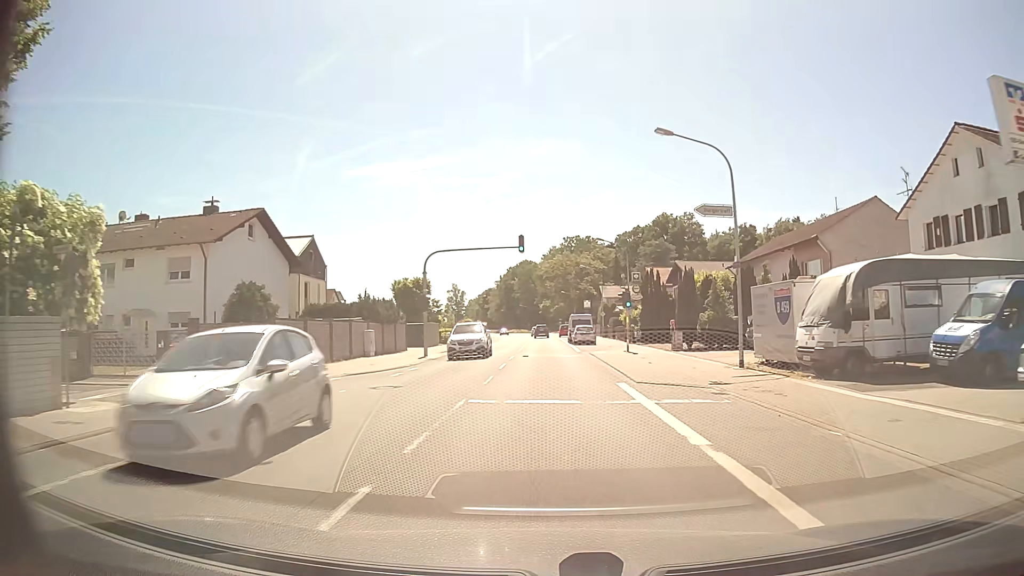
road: primary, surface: asphalt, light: Day
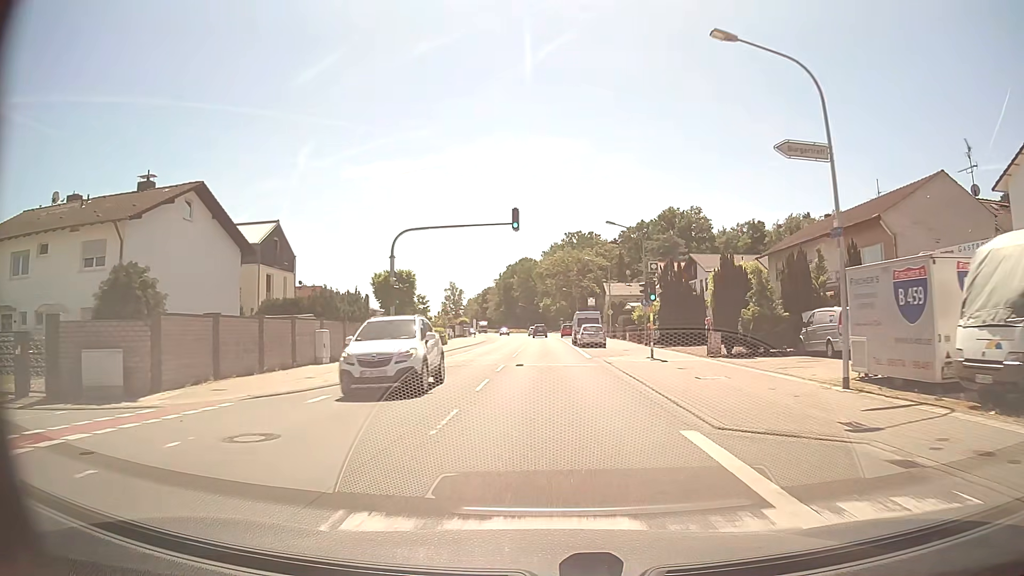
(0.0, +7.8) m; 0°
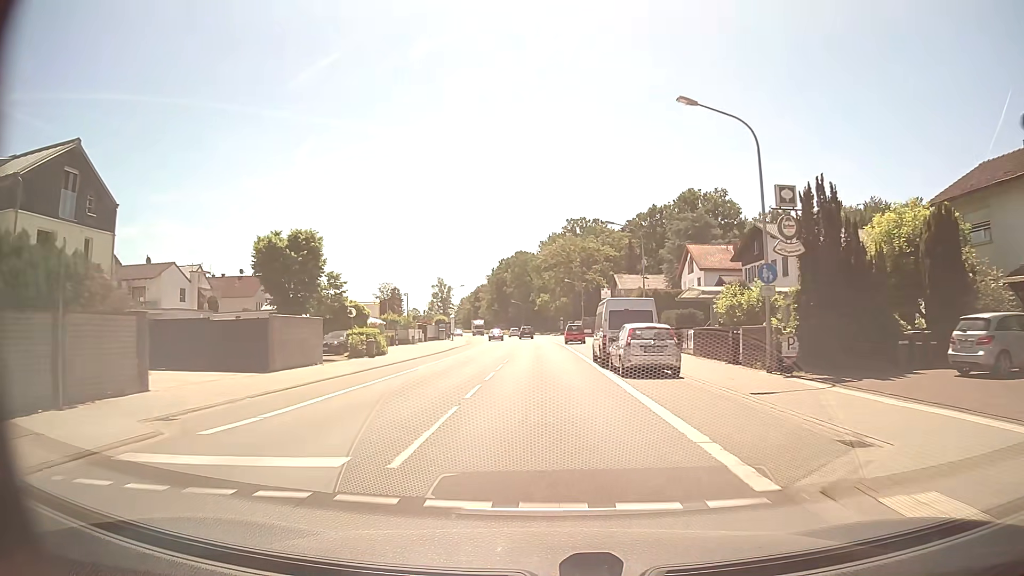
(0.0, +23.8) m; 0°
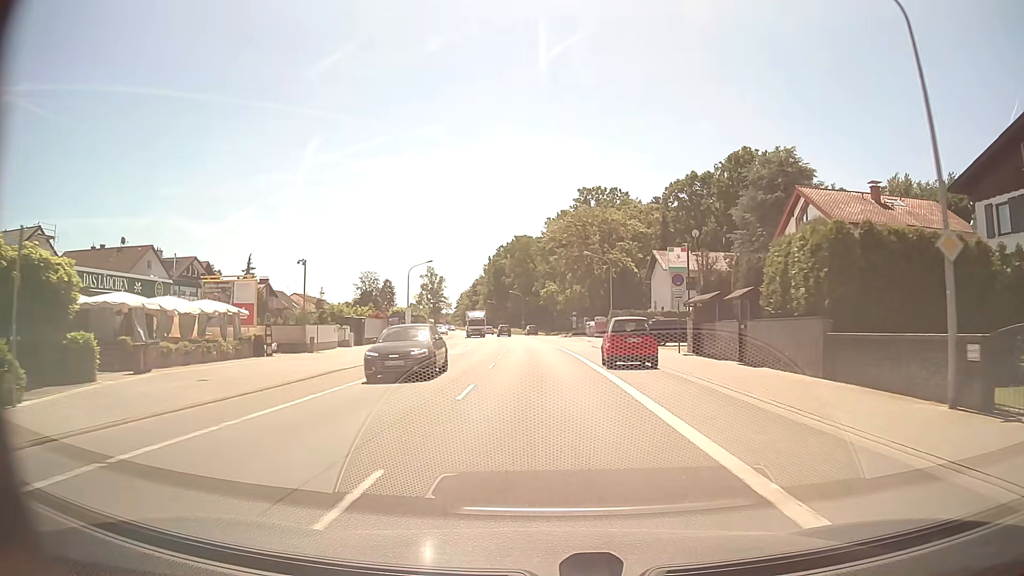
(+0.1, +32.2) m; 0°
(0, +10) (0, +20) (0, +30) (-1, +40) (-1, +50) (-2, +60) (-2, +70) (-3, +80) (-5, +90) (-6, +100) m
